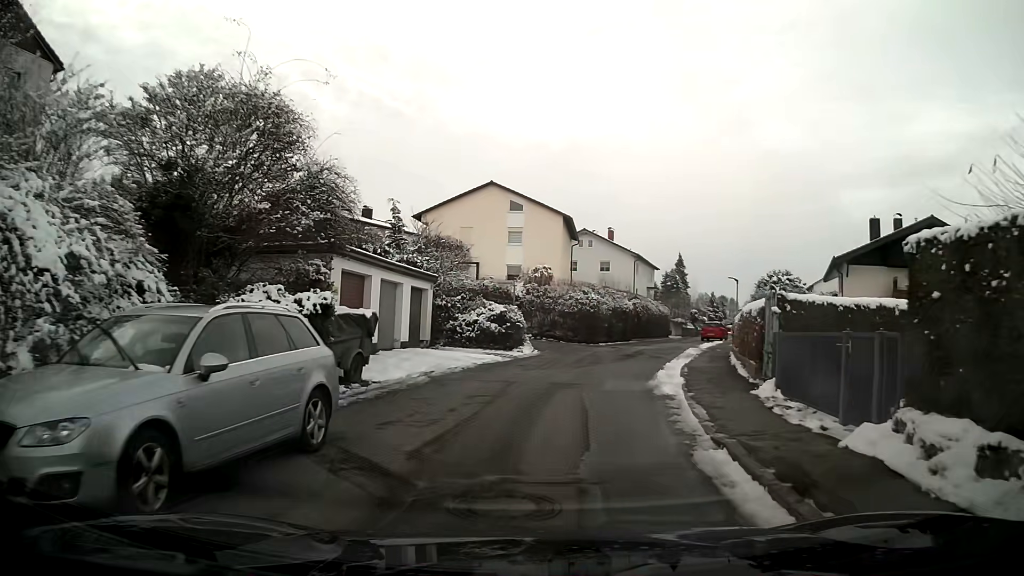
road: residential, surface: asphalt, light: Day
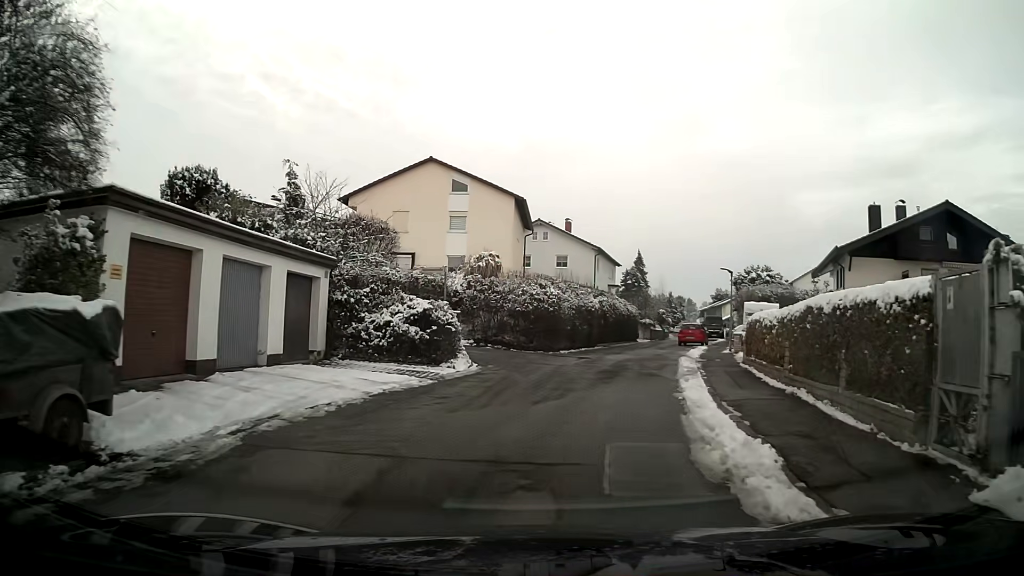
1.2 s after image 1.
(+0.3, +7.9) m; +4°
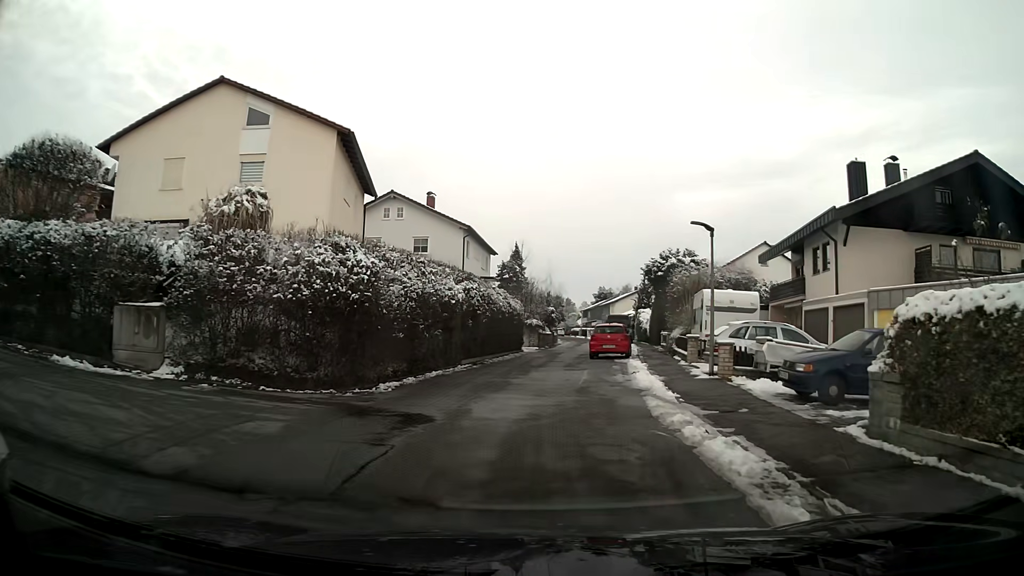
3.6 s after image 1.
(+1.4, +15.1) m; +10°
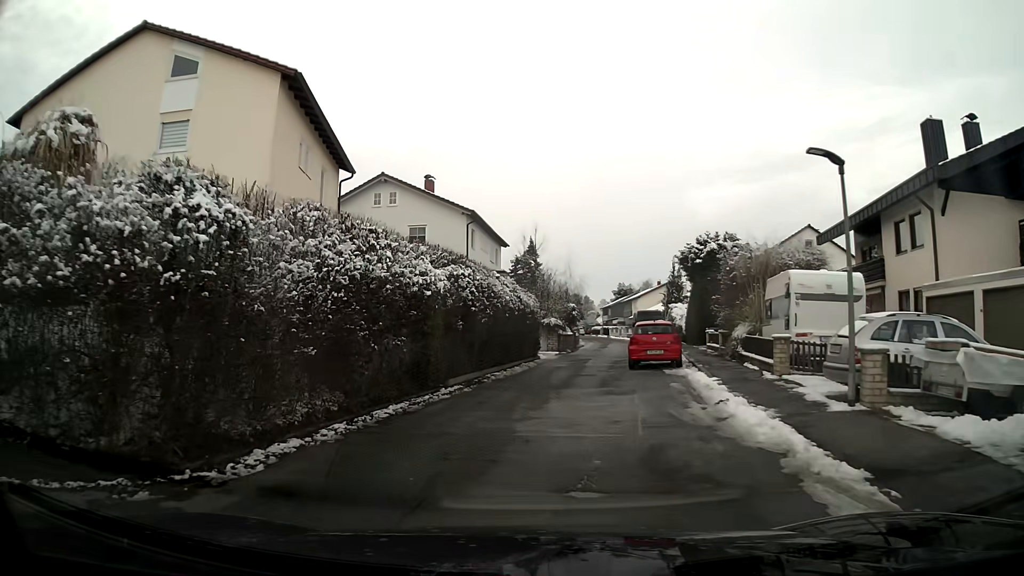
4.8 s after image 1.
(-0.1, +7.2) m; -3°
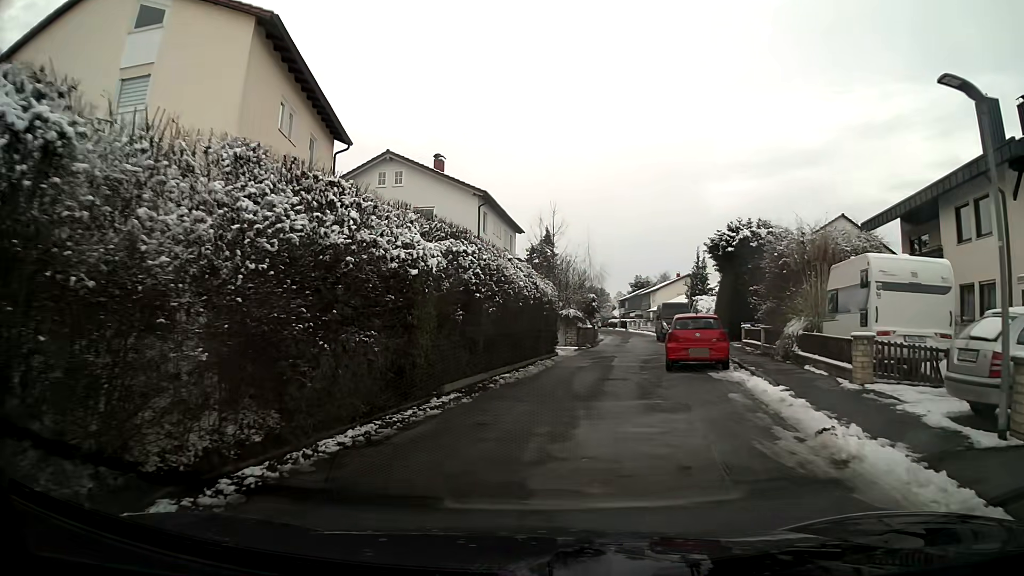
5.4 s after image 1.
(0.0, +3.5) m; +1°
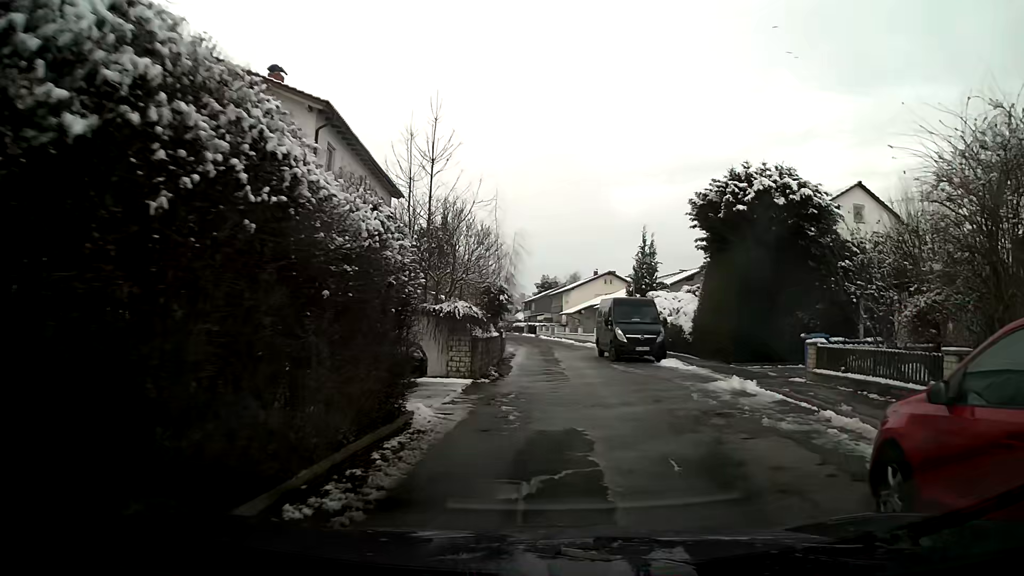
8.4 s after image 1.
(+1.0, +16.1) m; +9°
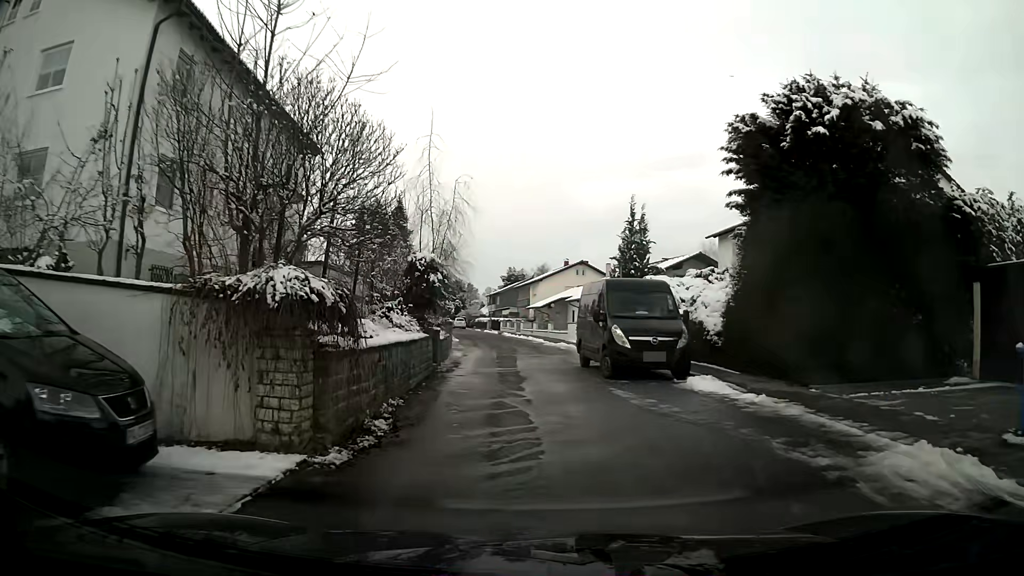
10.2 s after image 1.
(+0.2, +9.2) m; +1°
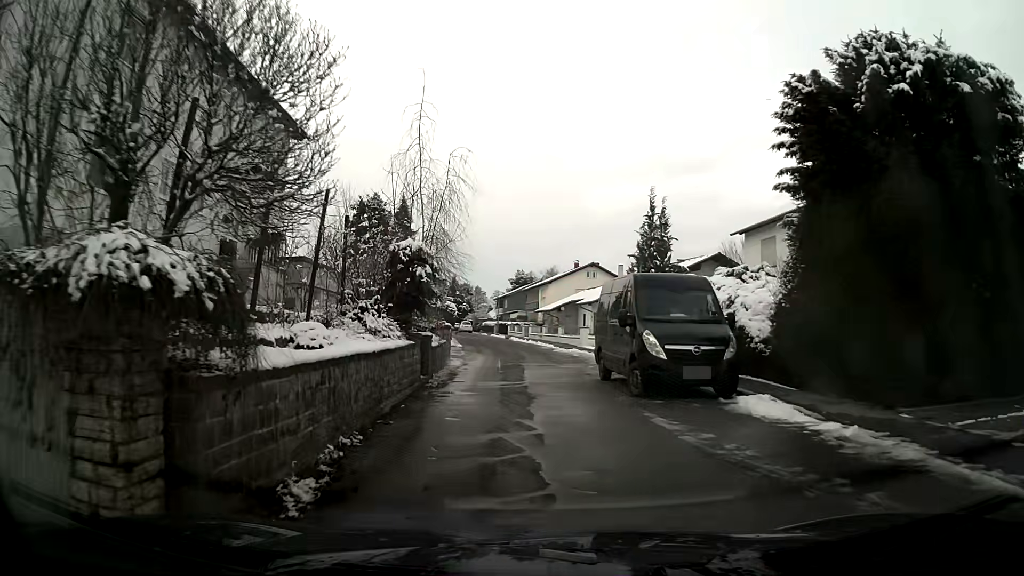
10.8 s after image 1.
(0.0, +3.2) m; -1°
